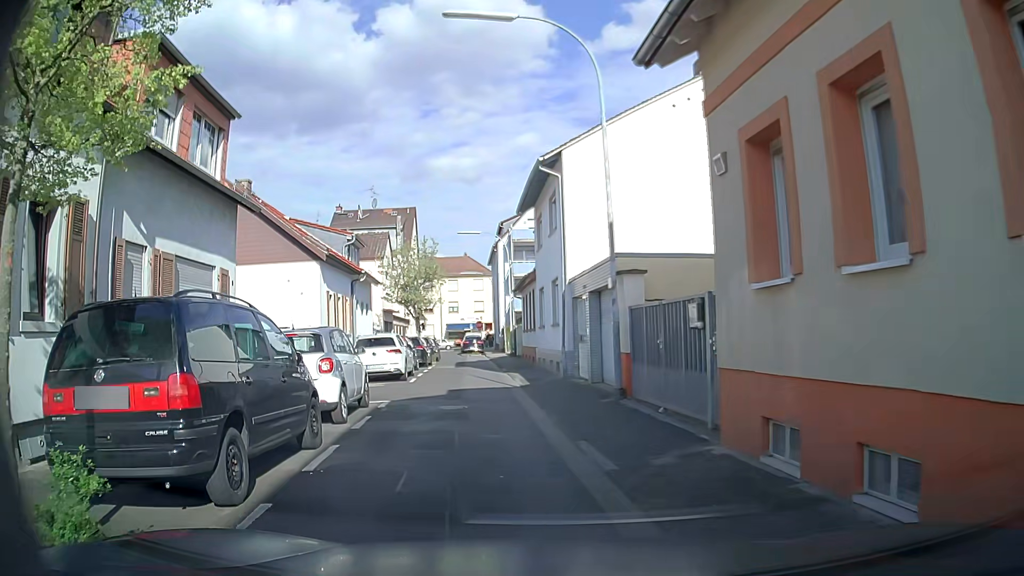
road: residential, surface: asphalt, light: Day
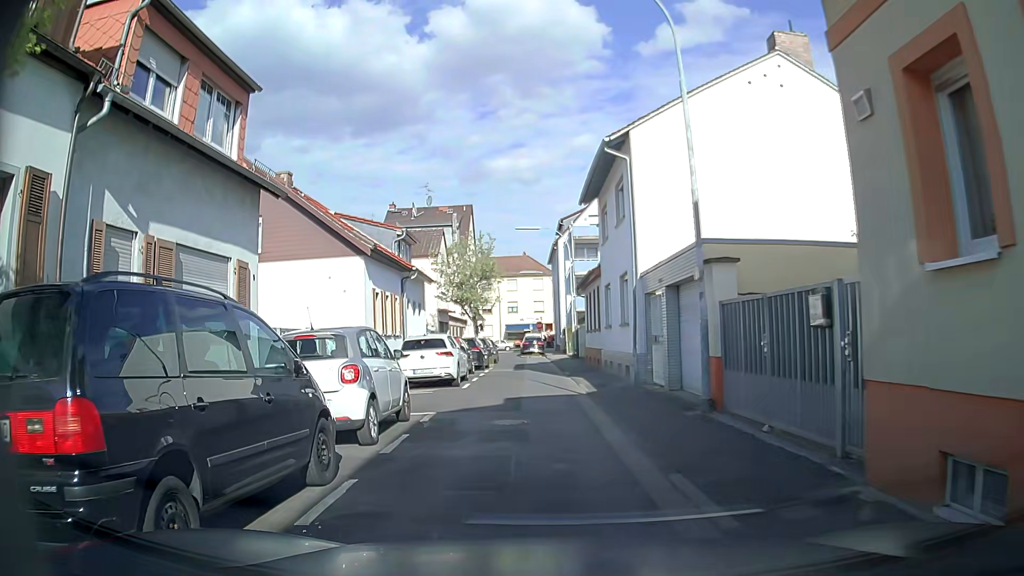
(0.0, +2.1) m; -5°
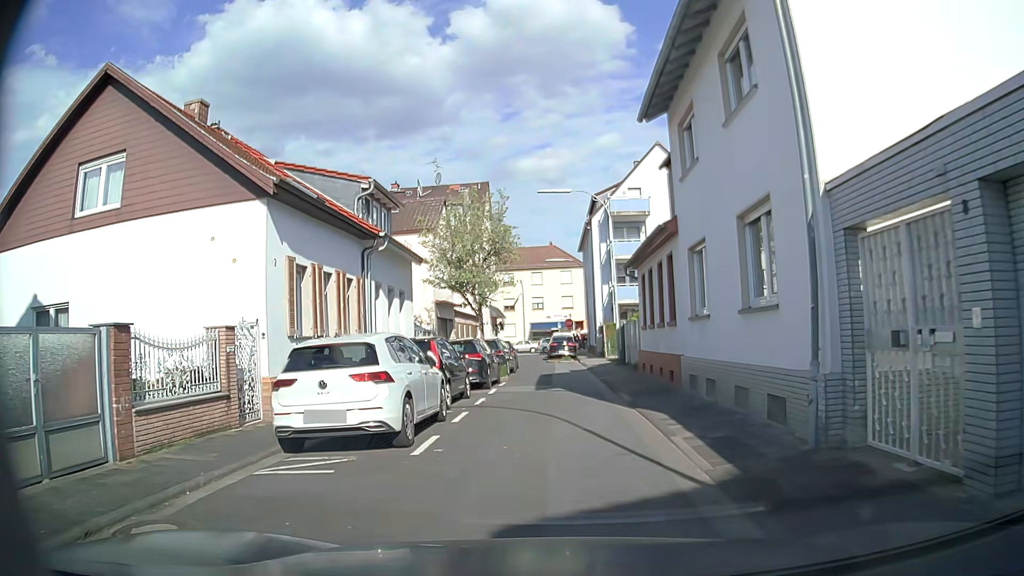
(-0.2, +10.2) m; -1°
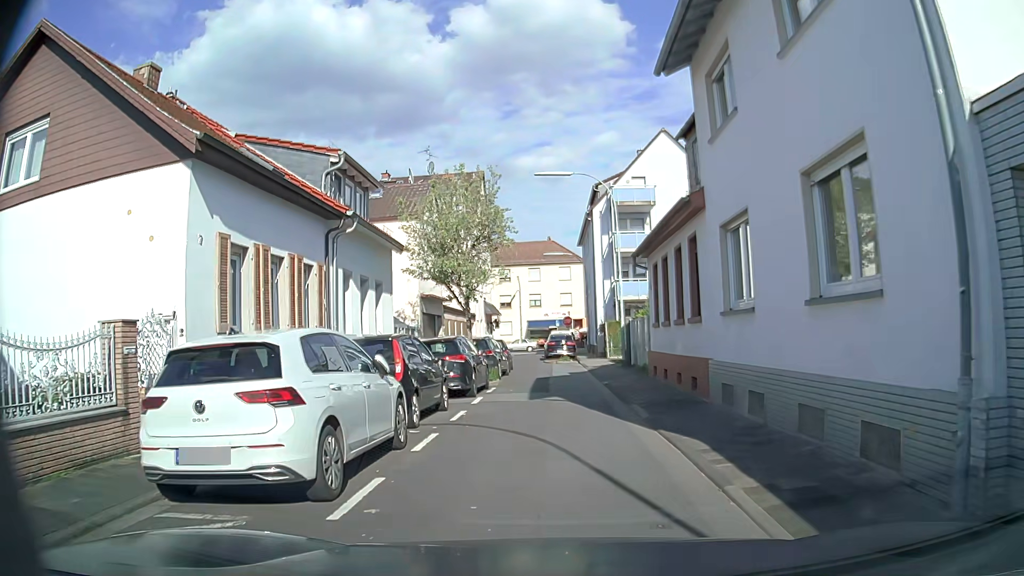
(0.0, +3.0) m; 0°
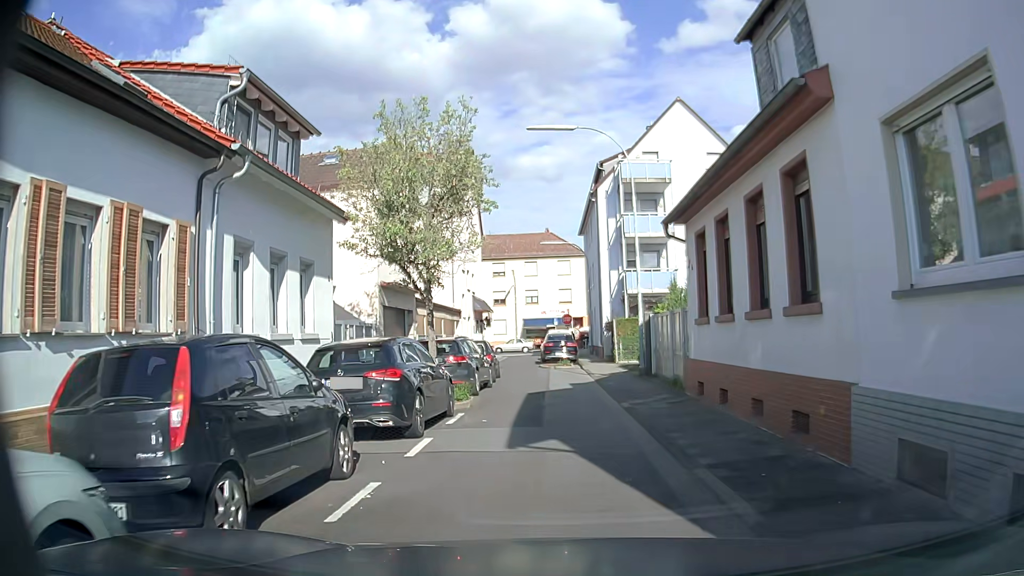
(0.0, +6.1) m; 0°
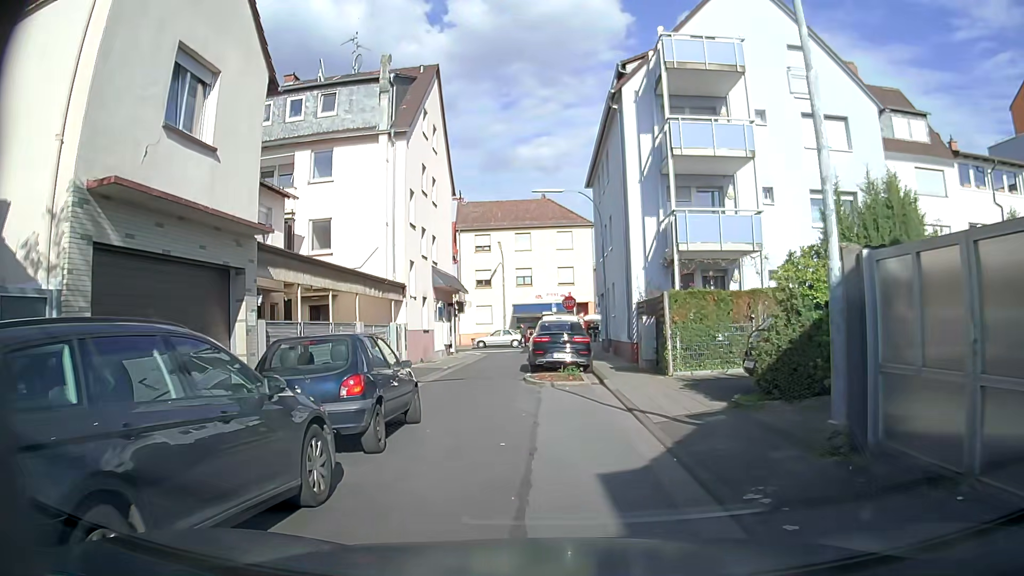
(0.0, +14.2) m; +1°
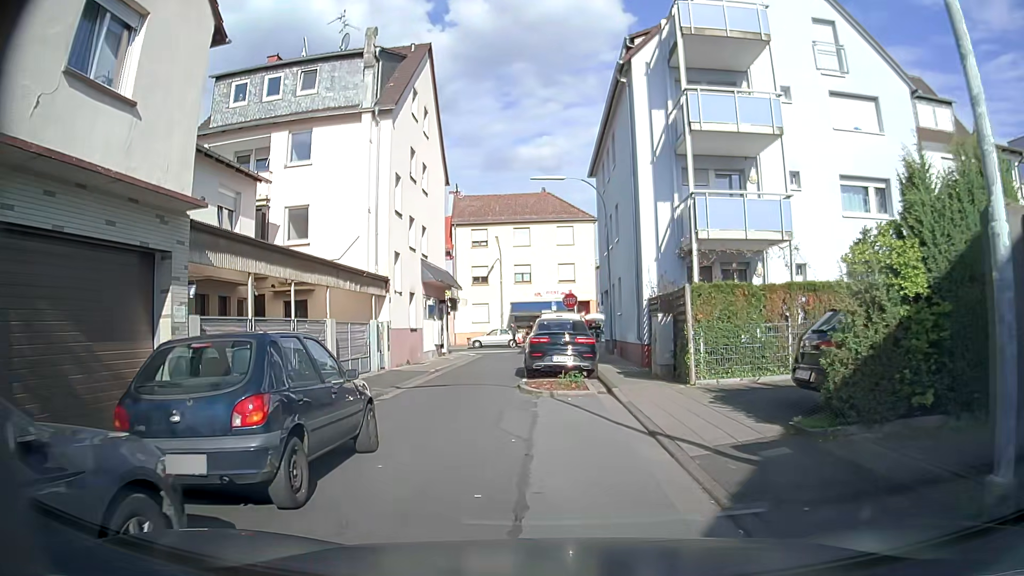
(-0.1, +2.5) m; 0°
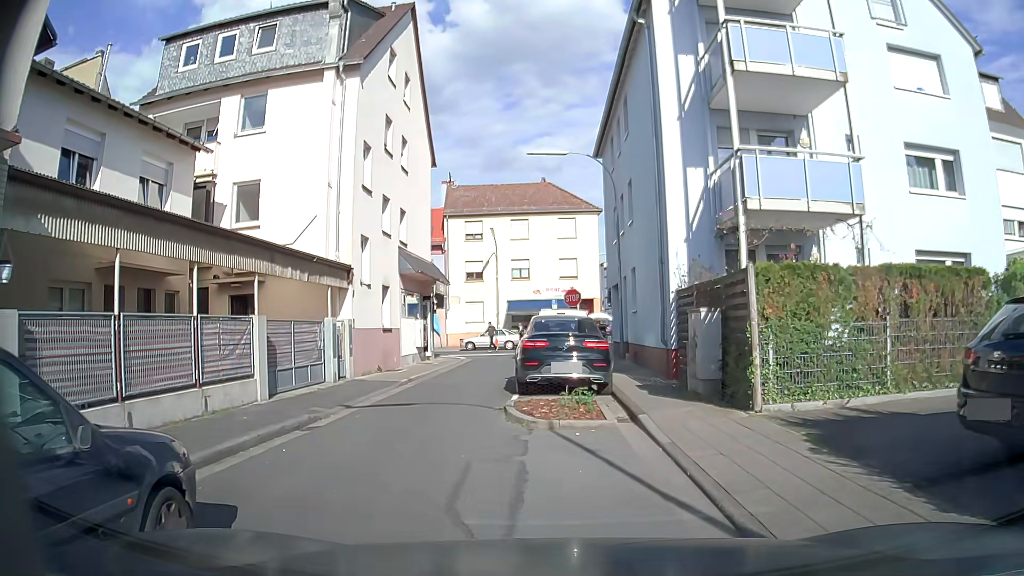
(-0.1, +4.2) m; -2°
